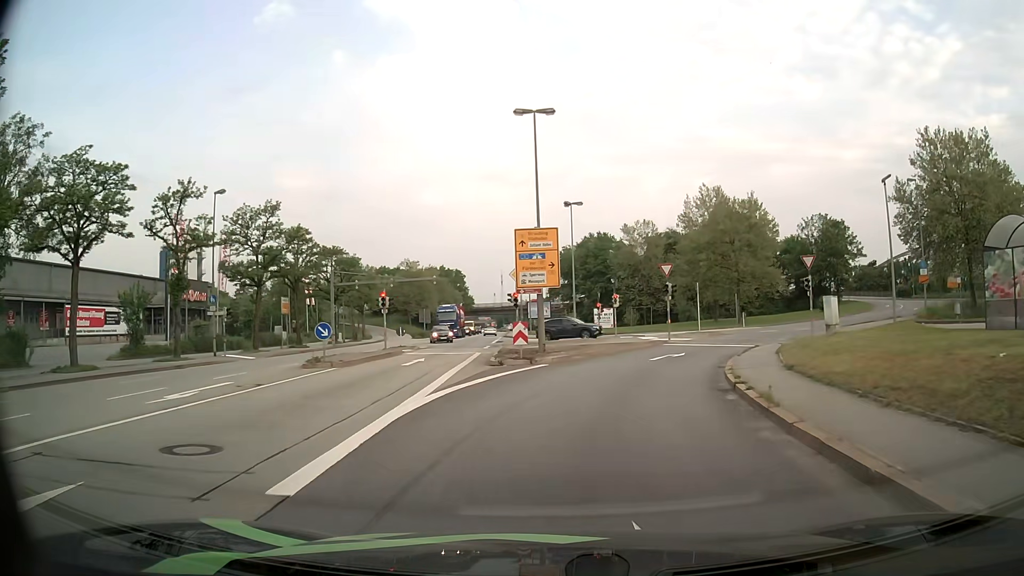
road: primary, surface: asphalt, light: Day
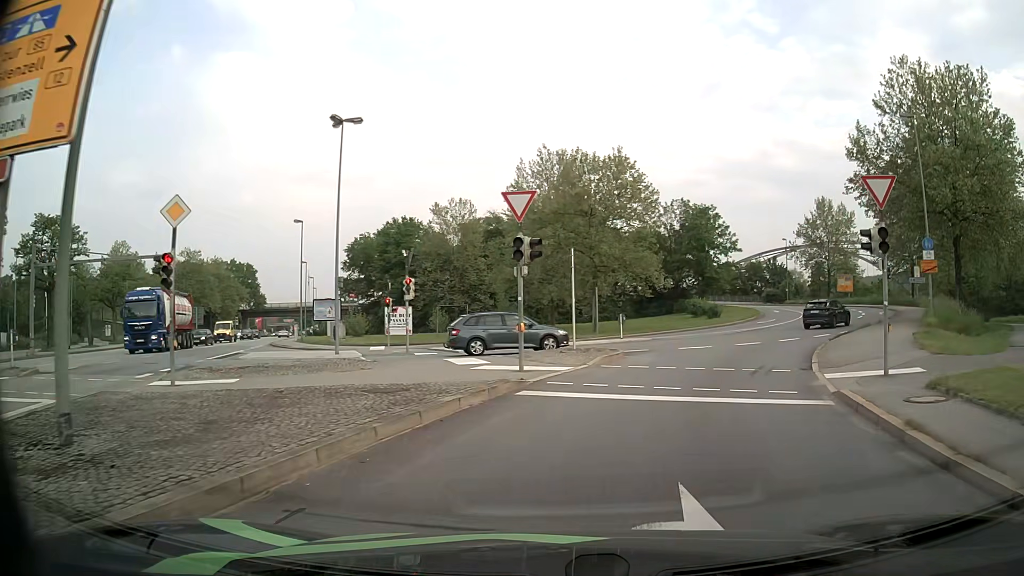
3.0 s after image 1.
(+2.0, +21.3) m; +15°
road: primary_link
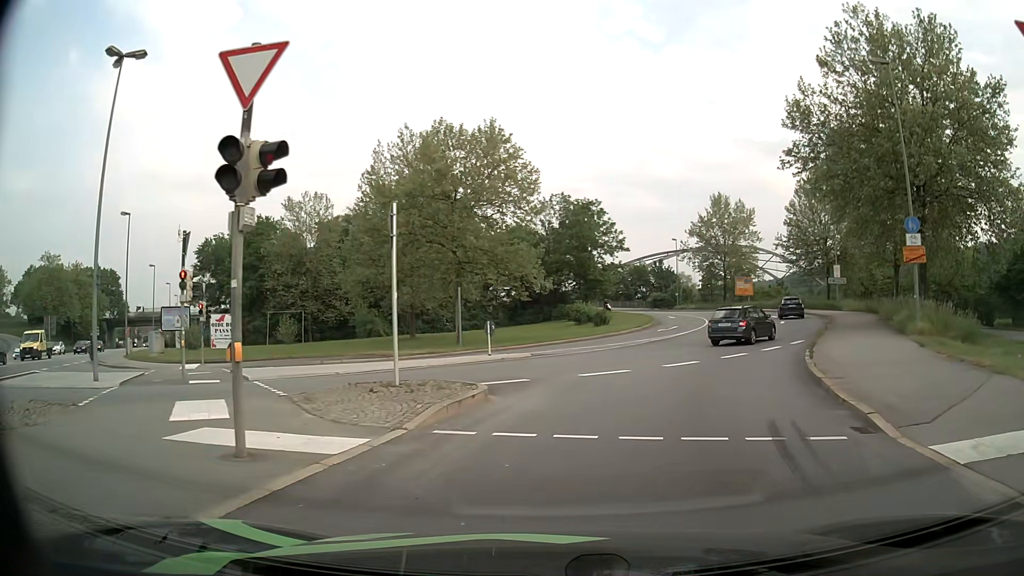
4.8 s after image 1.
(+0.8, +9.0) m; +11°
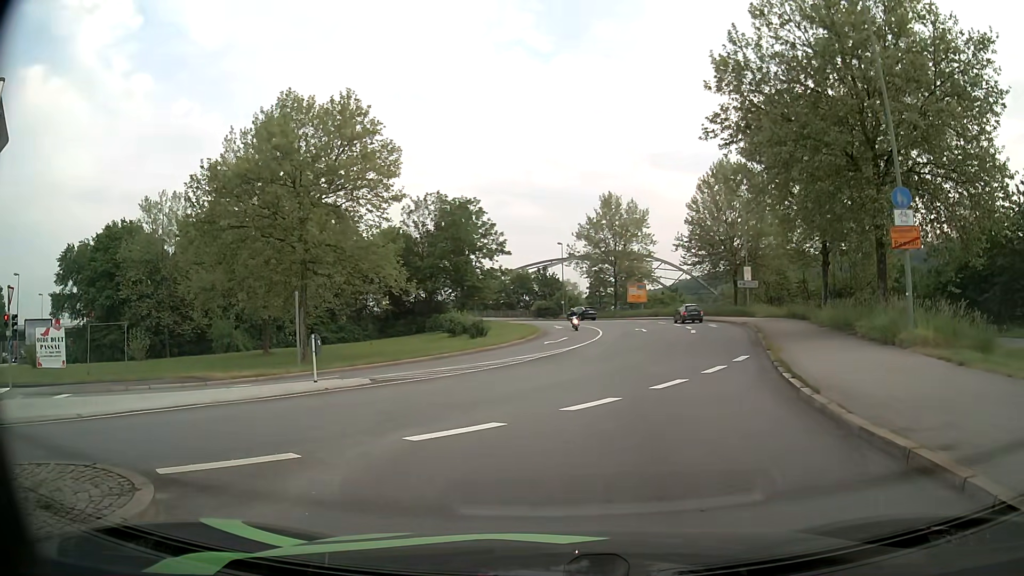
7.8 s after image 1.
(+0.6, +6.9) m; +8°
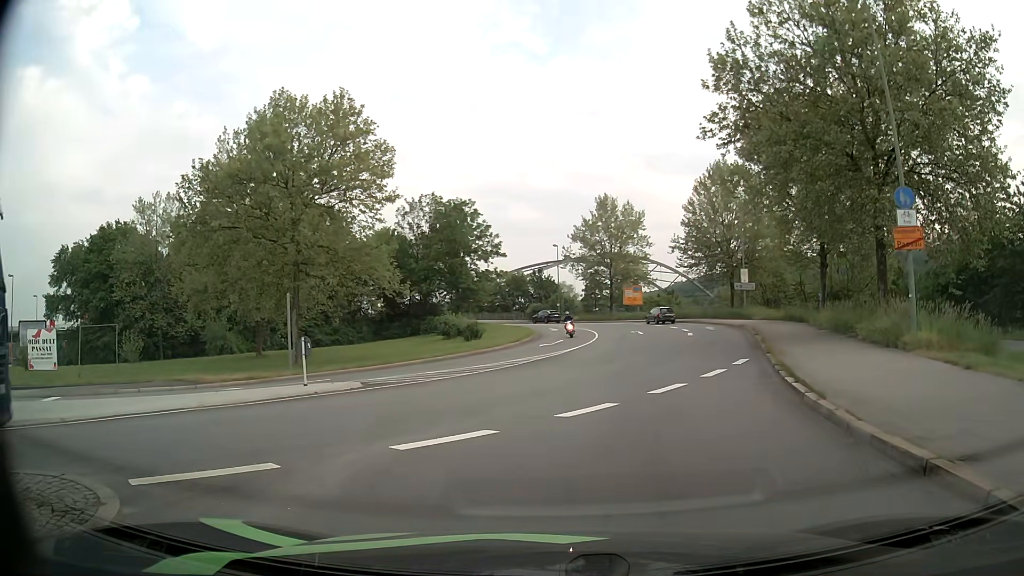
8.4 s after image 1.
(0.0, +0.4) m; 0°
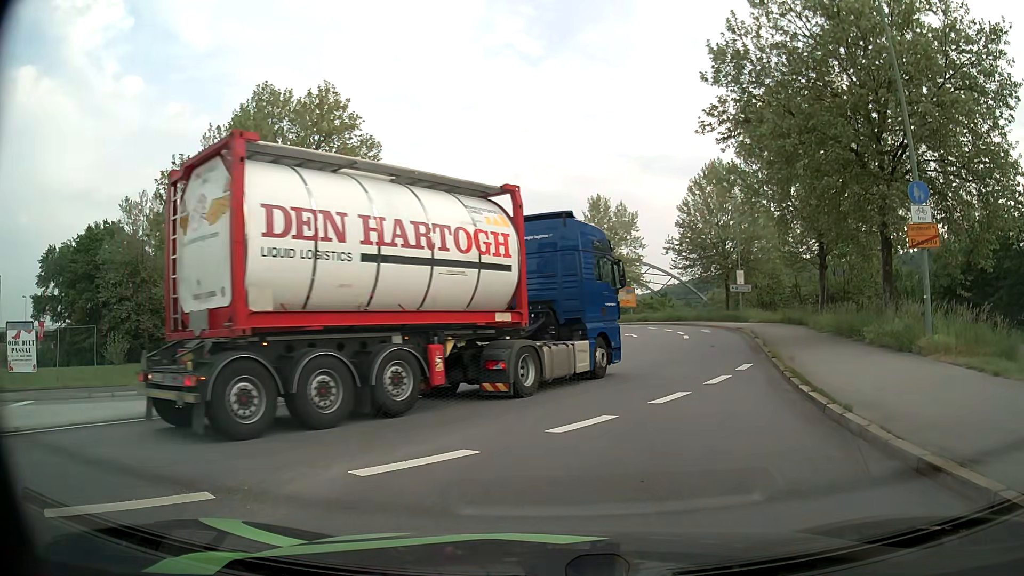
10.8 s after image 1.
(0.0, +1.2) m; 0°
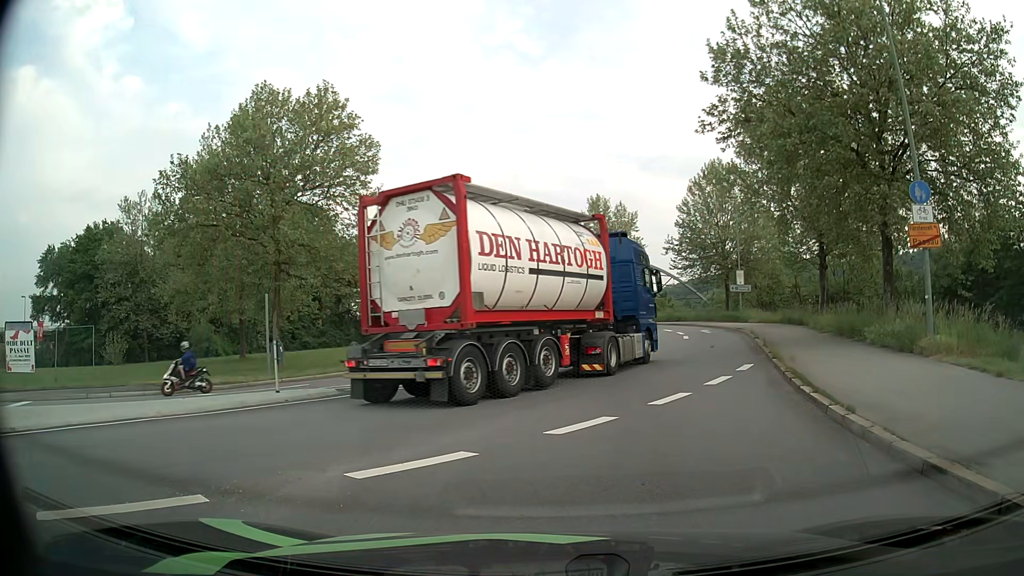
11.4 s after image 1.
(0.0, +0.1) m; 0°
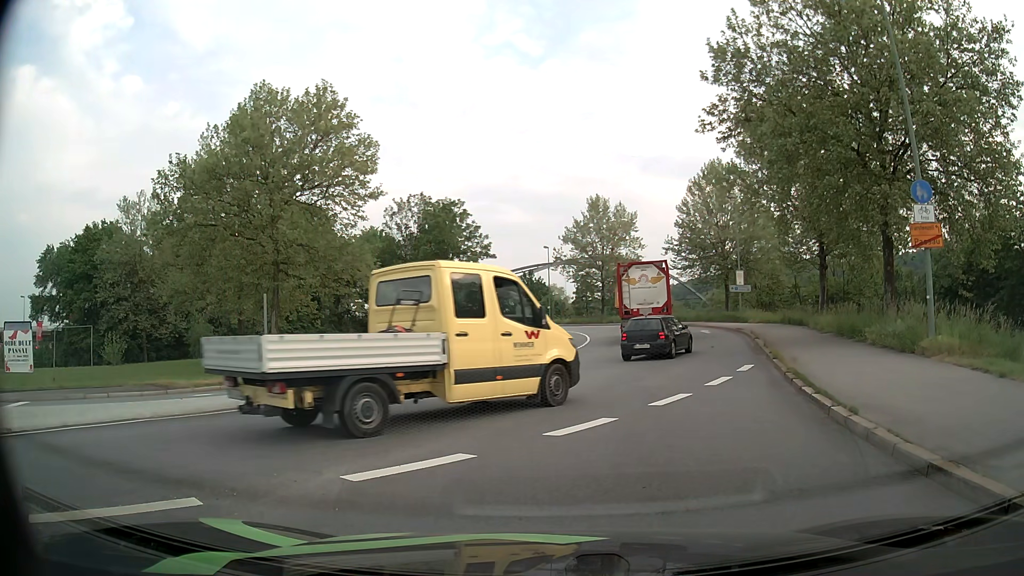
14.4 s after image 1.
(0.0, +0.2) m; 0°
(+1, +10) (+4, +19) (+8, +29) (+10, +38) (+12, +48) (+12, +58) (+11, +68) (+7, +78) (+3, +86) (-3, +95) m
